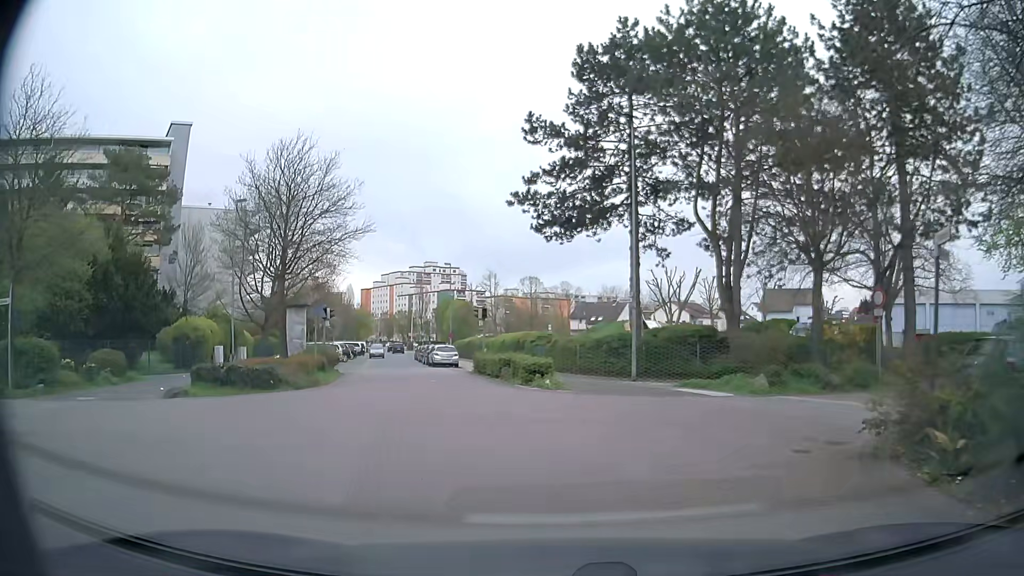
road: residential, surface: asphalt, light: Day
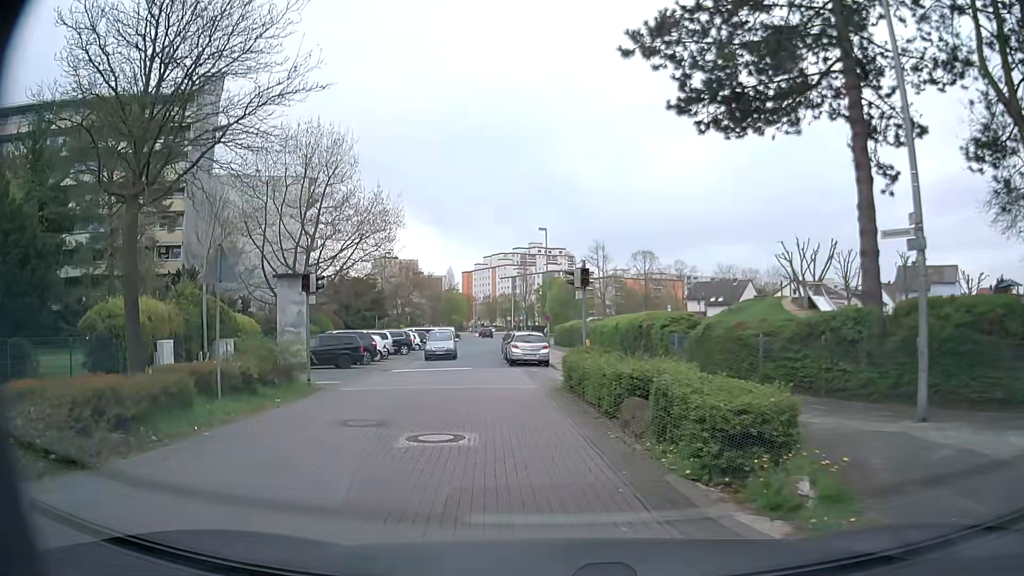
(-1.0, +14.8) m; -11°
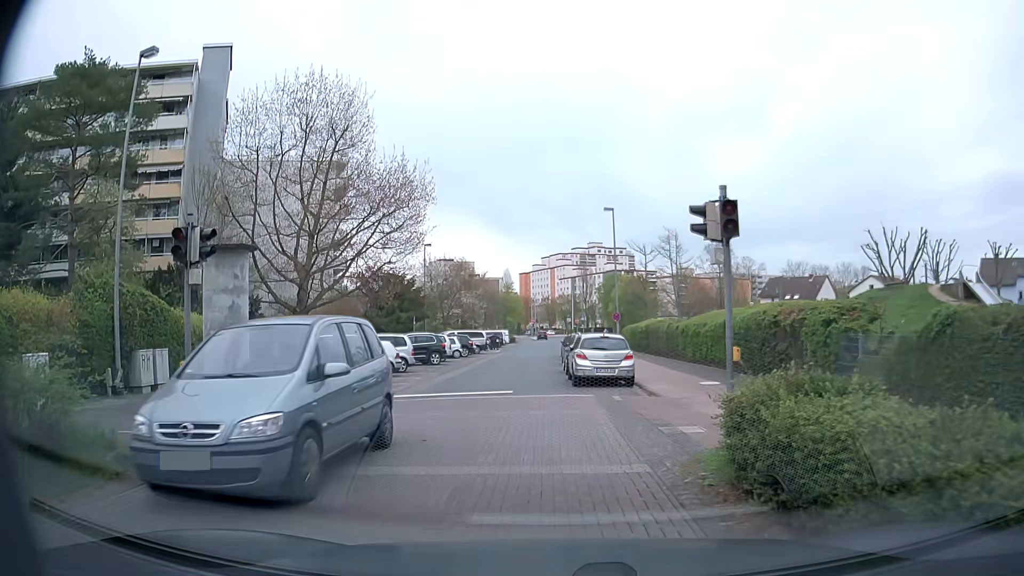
(-0.3, +10.1) m; -3°
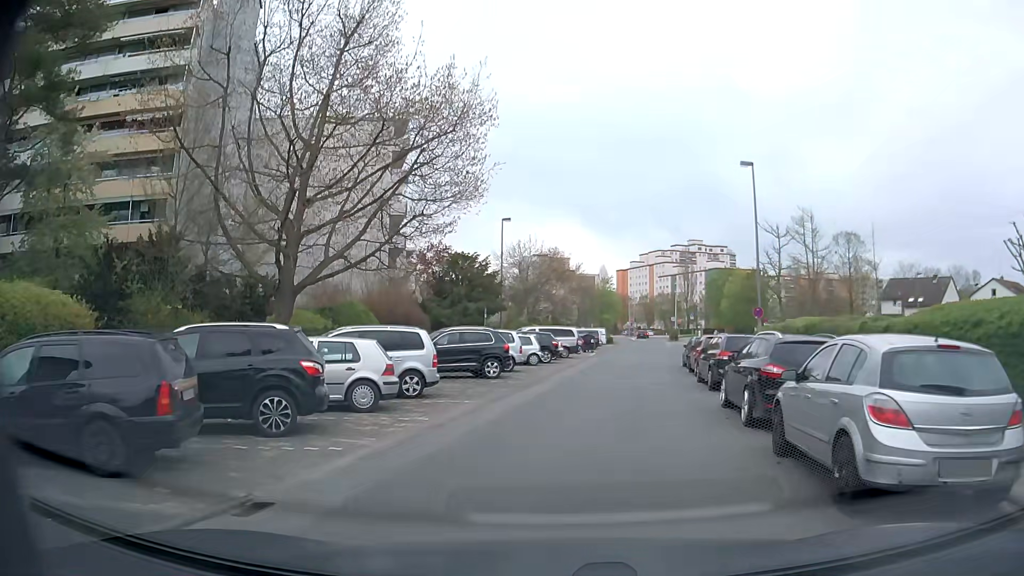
(-0.8, +13.7) m; -7°
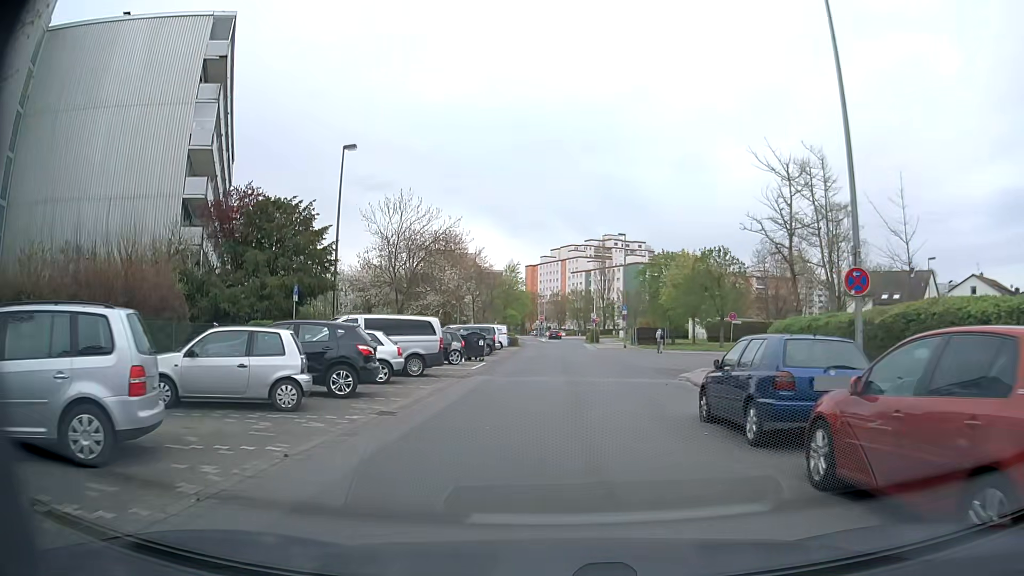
(+1.6, +20.5) m; +7°
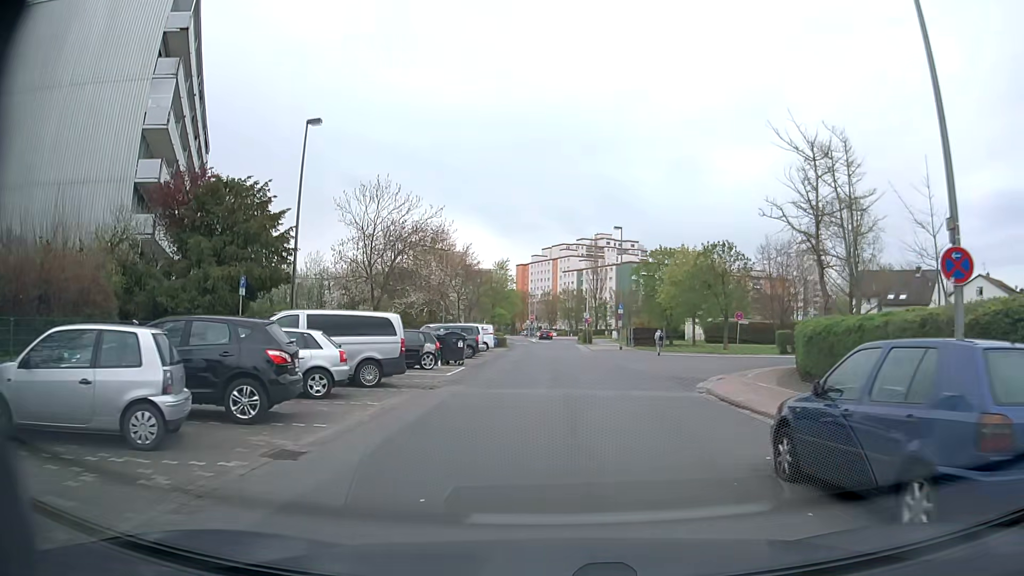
(0.0, +4.3) m; +2°
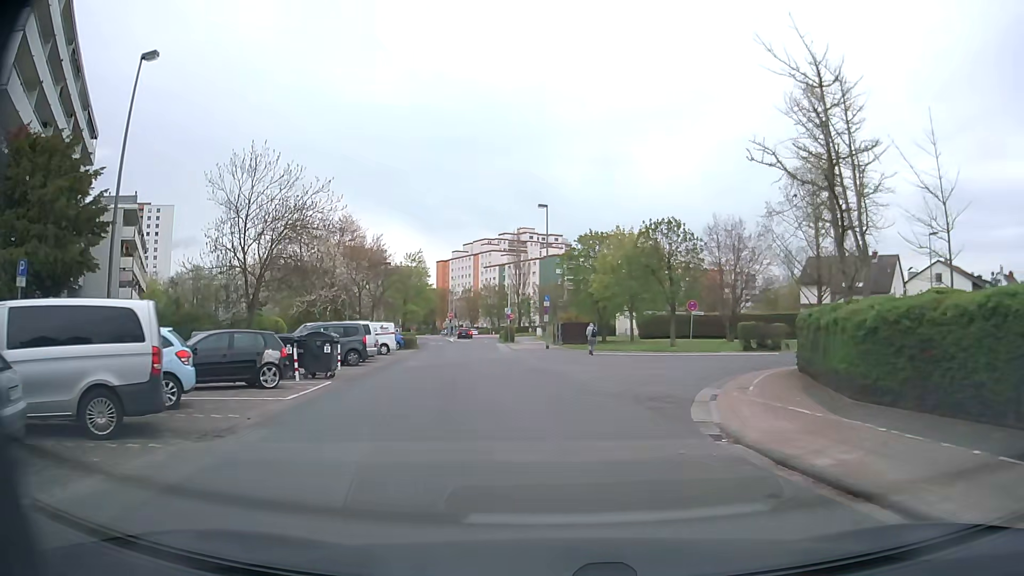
(+0.3, +8.4) m; +5°
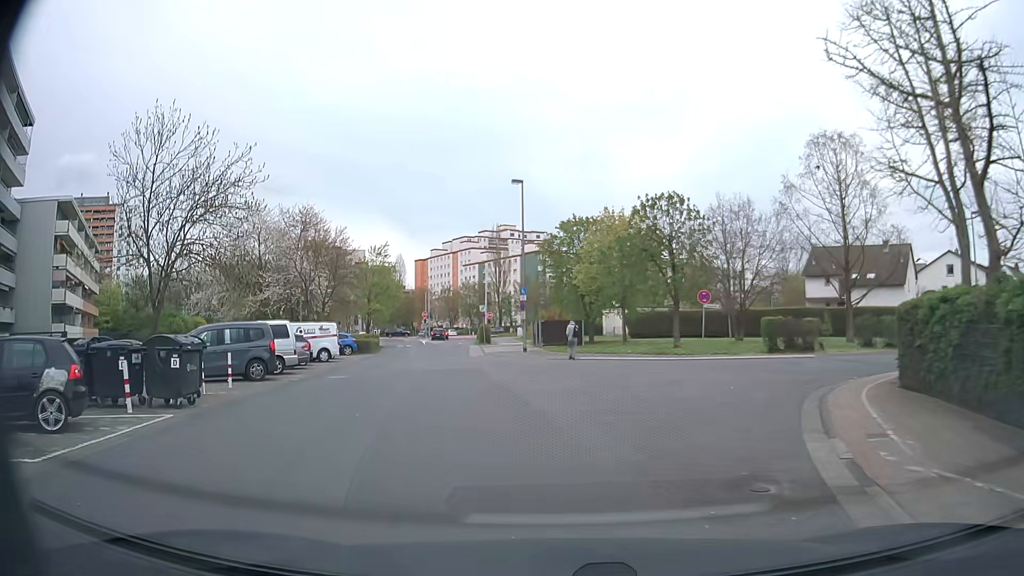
(+0.3, +7.8) m; +2°
(-1, +10) (-2, +20) (-4, +30) (-6, +40) (-7, +49) (-9, +59) (-10, +69) (-11, +79) (-13, +89) (-14, +99) m
